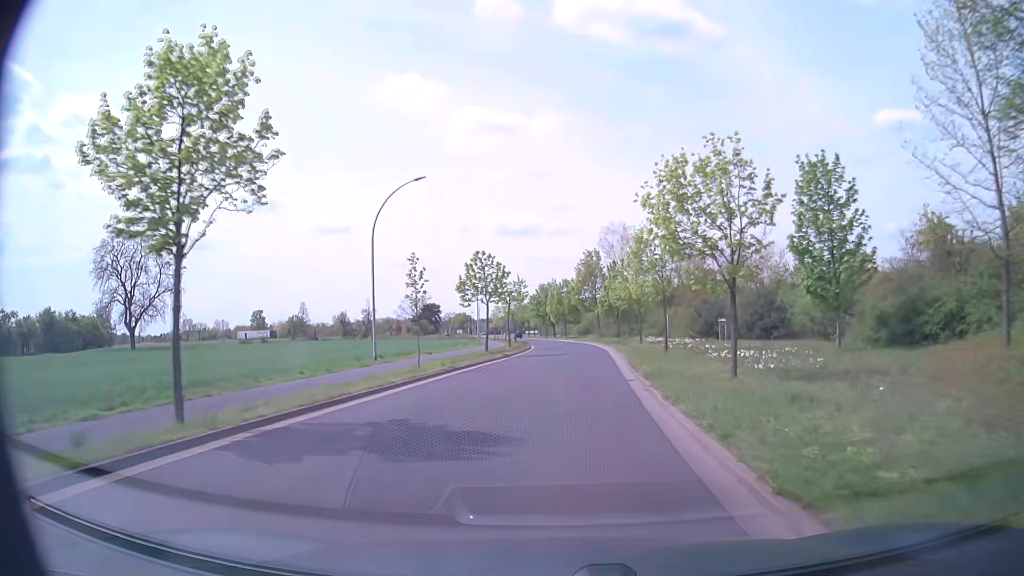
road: unclassified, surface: asphalt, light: Day
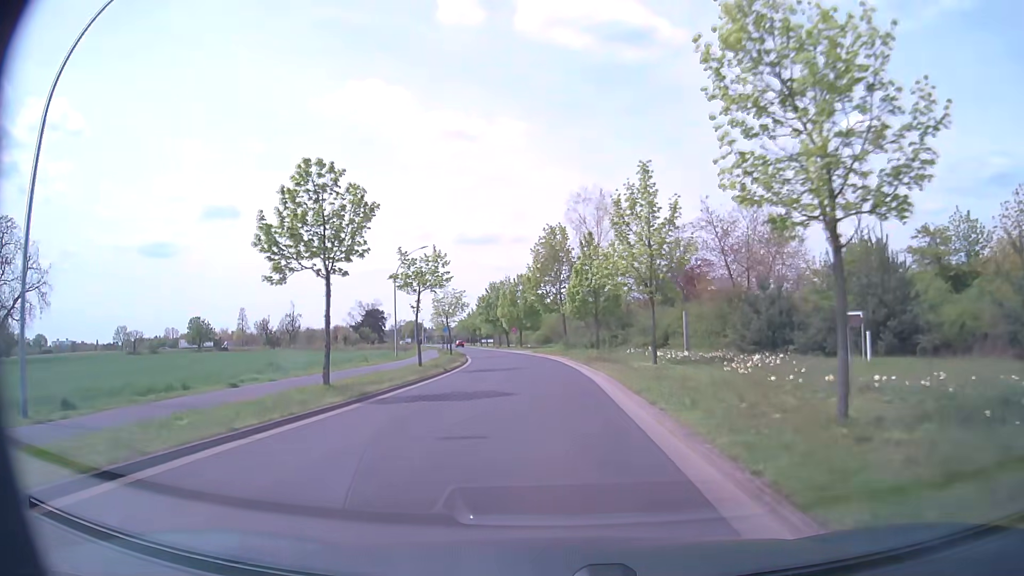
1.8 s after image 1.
(+1.0, +22.1) m; +4°
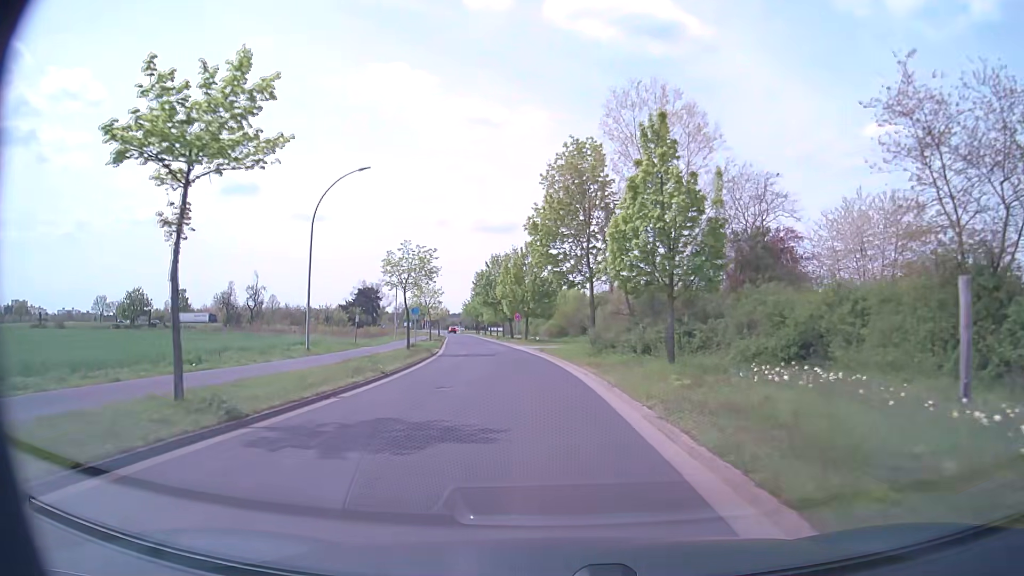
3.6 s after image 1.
(-0.2, +22.5) m; -1°
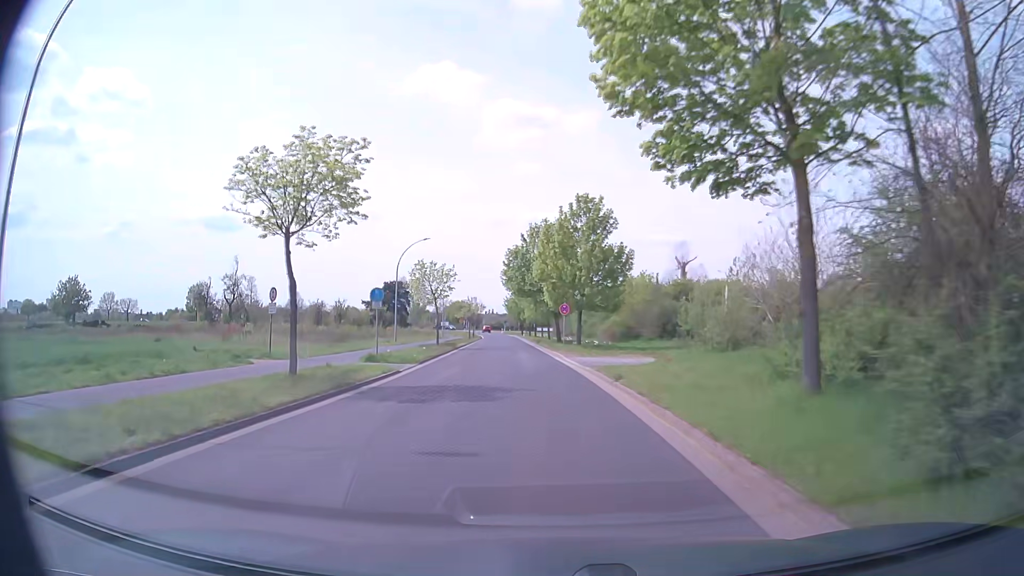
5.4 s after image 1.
(-0.9, +22.9) m; -5°
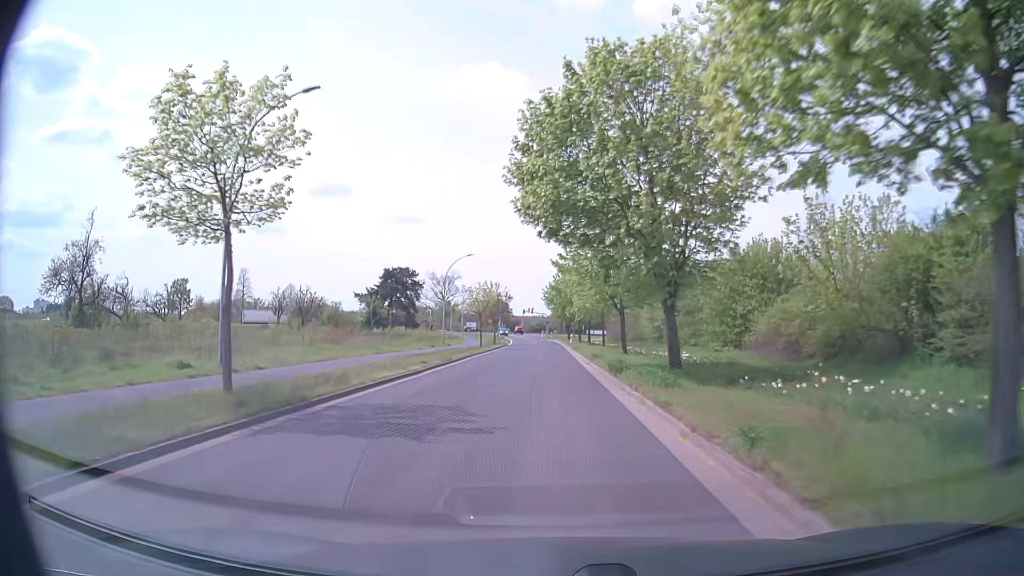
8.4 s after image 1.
(-1.6, +37.3) m; -4°
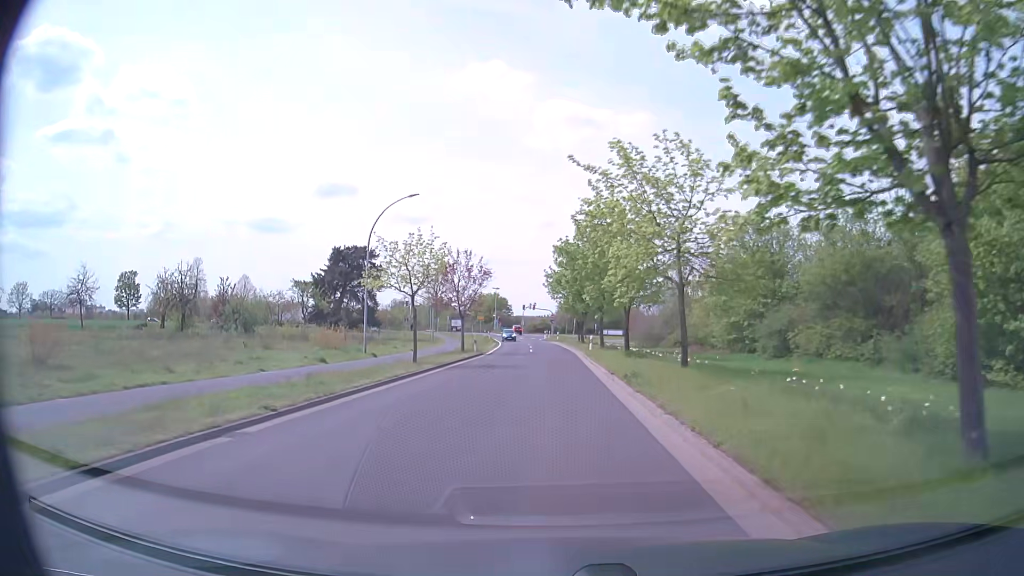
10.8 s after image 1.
(+0.1, +29.0) m; 0°
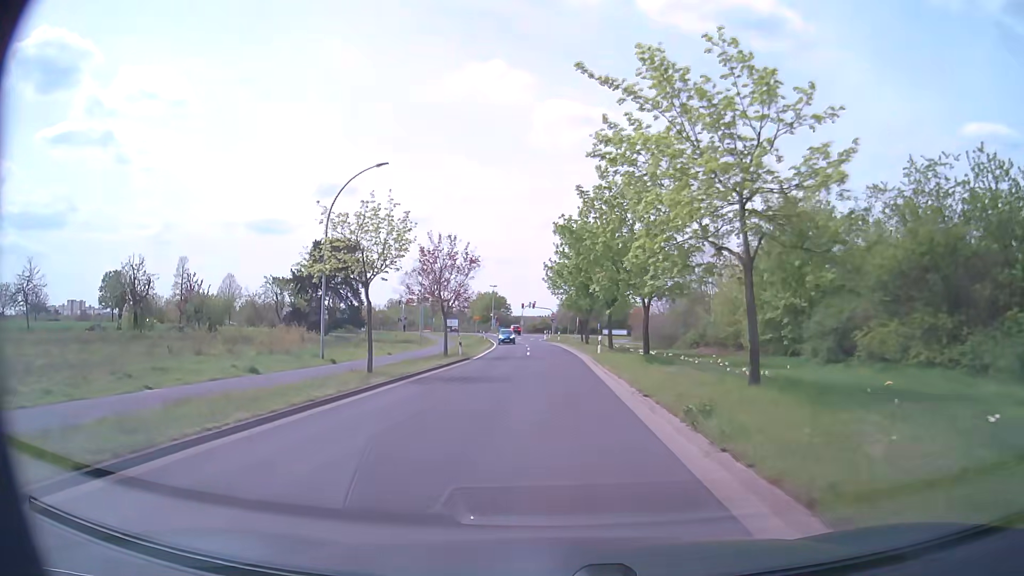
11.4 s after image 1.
(-0.1, +7.2) m; -1°
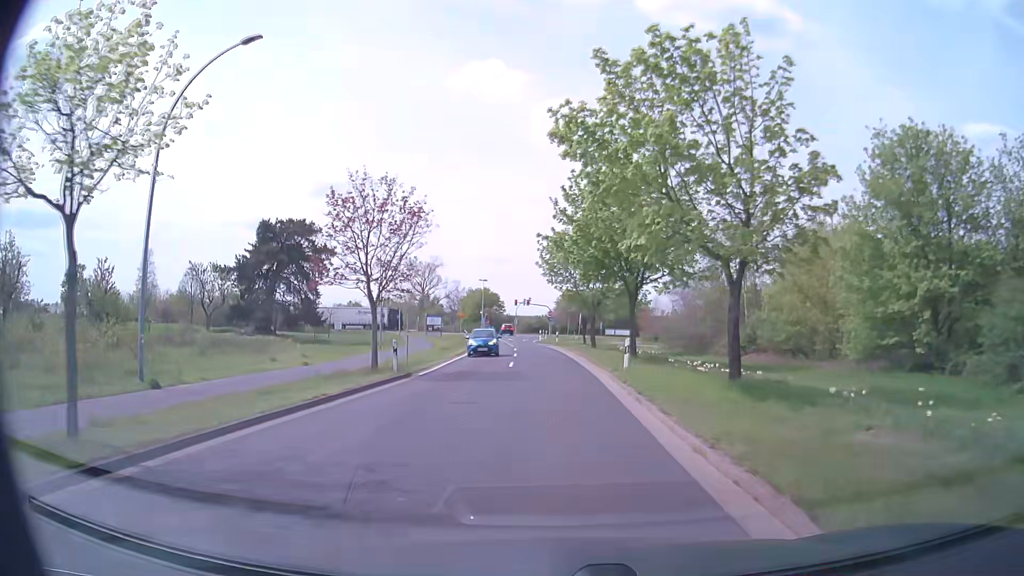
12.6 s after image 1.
(0.0, +14.2) m; 0°
(0, +10) (0, +20) (0, +30) (0, +40) (-1, +50) (-2, +60) (-3, +70) (-4, +80) (-5, +90) (-6, +100) m
